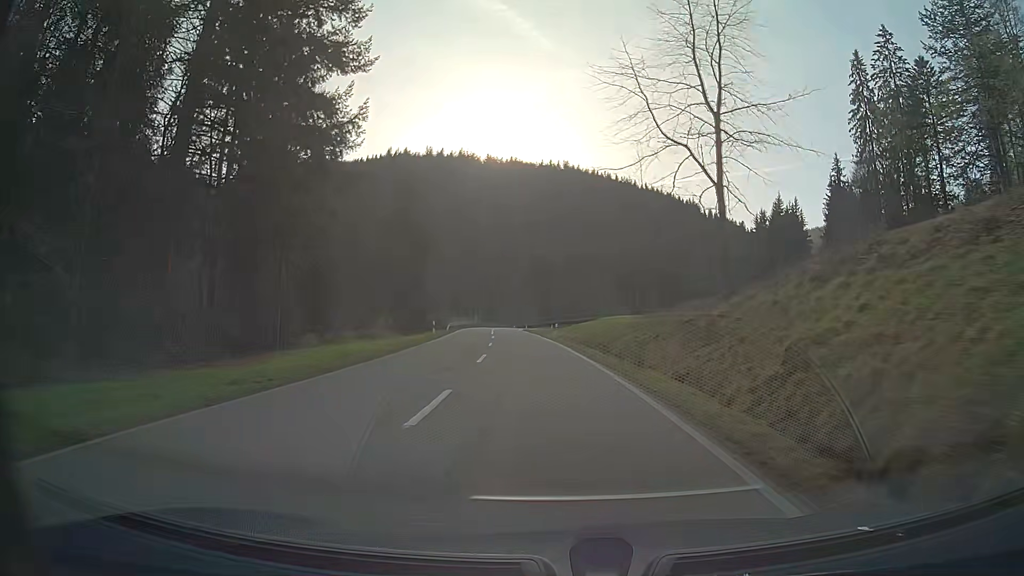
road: secondary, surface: asphalt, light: Day
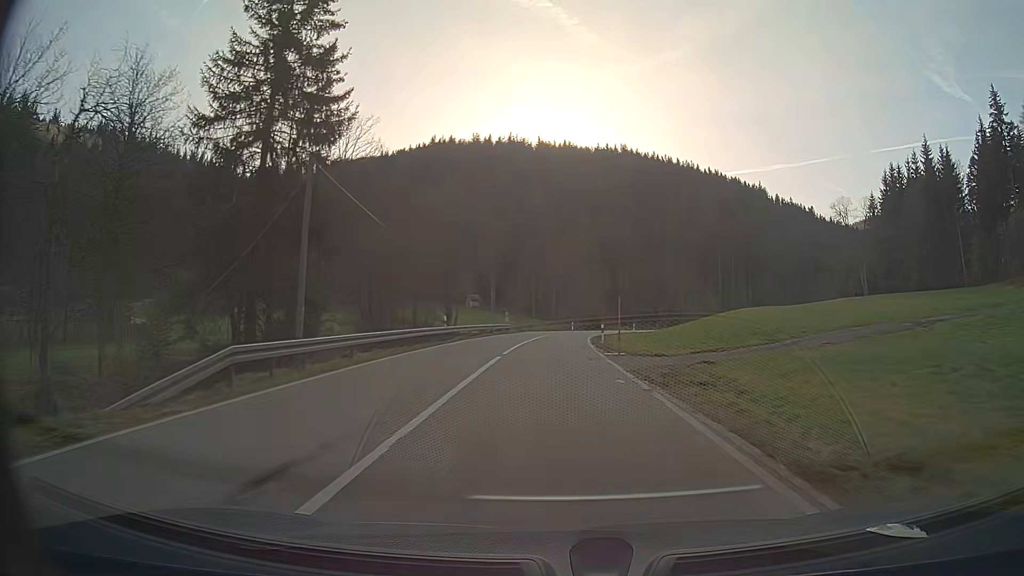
(-2.4, +52.1) m; -4°
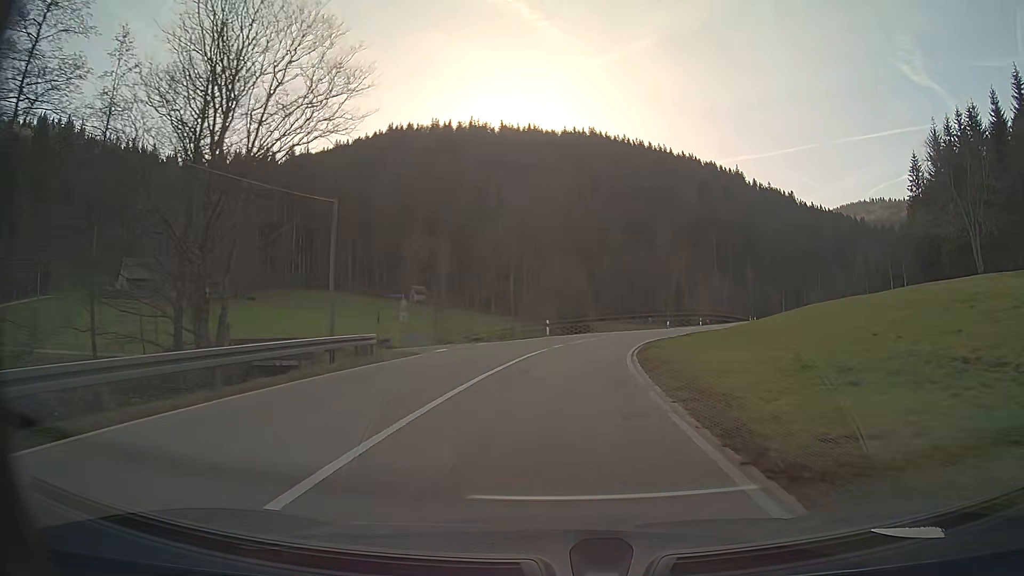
(+0.8, +40.4) m; +4°
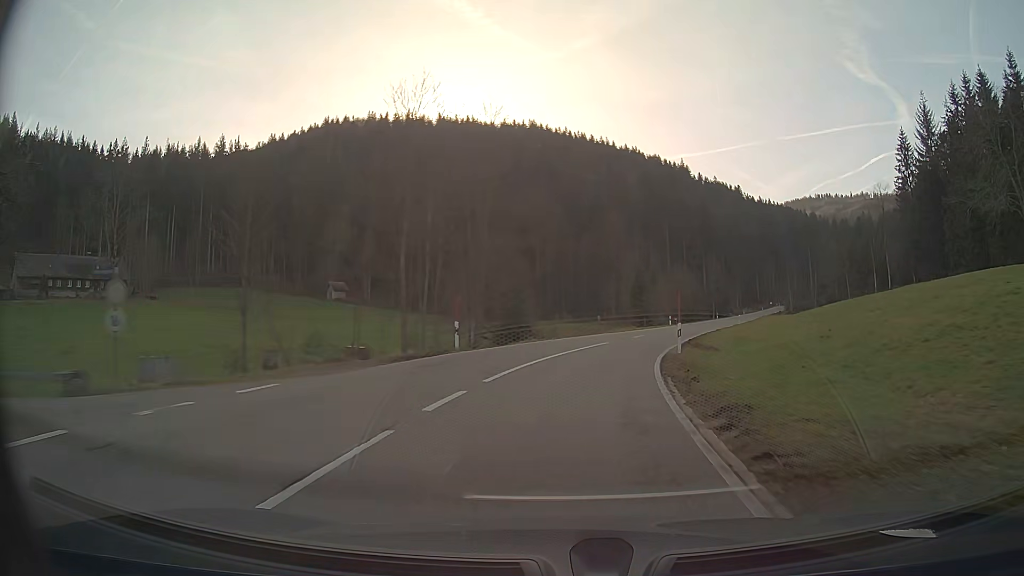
(+0.9, +19.7) m; +6°
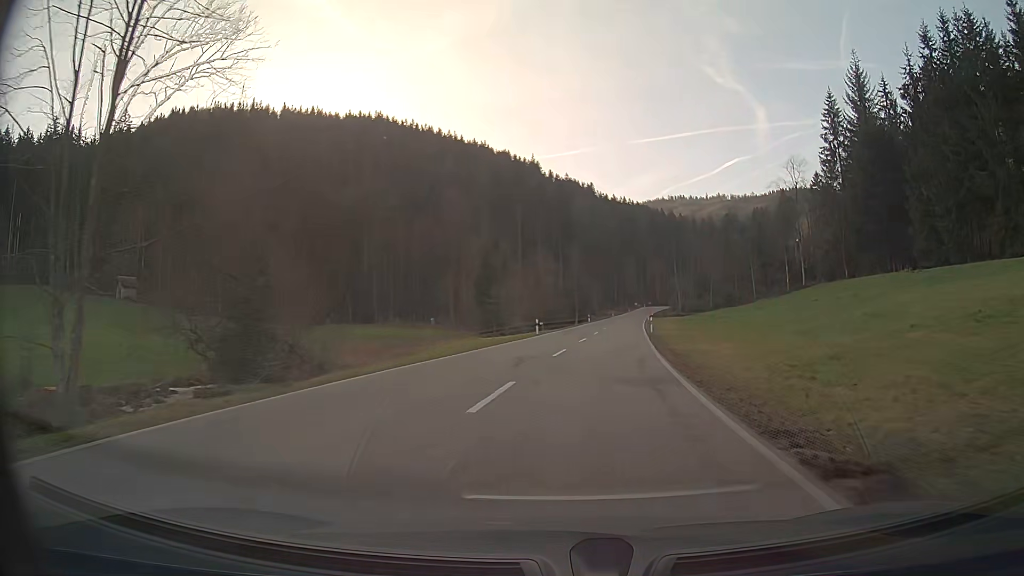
(+3.3, +29.3) m; +12°
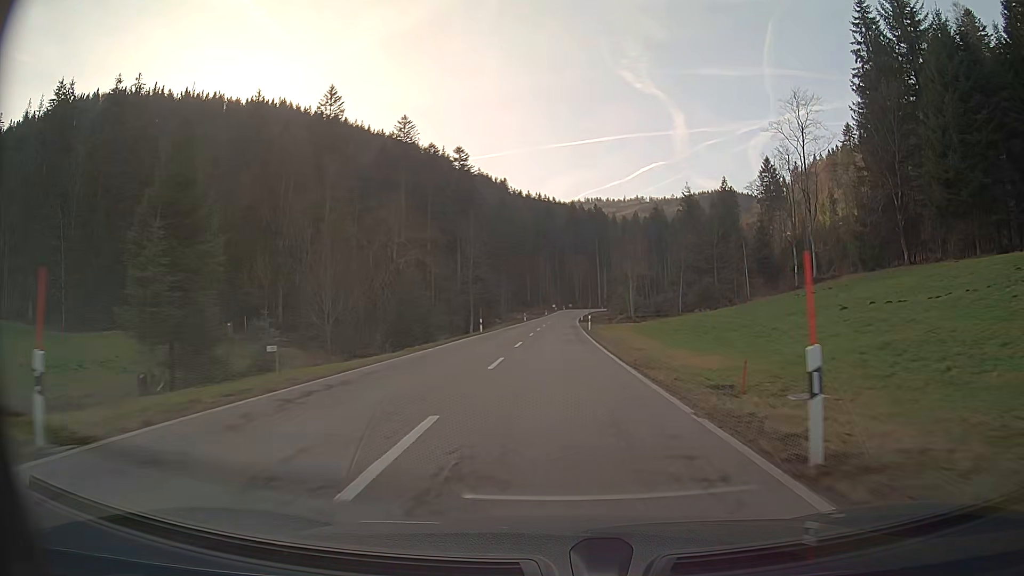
(+3.0, +40.8) m; +6°
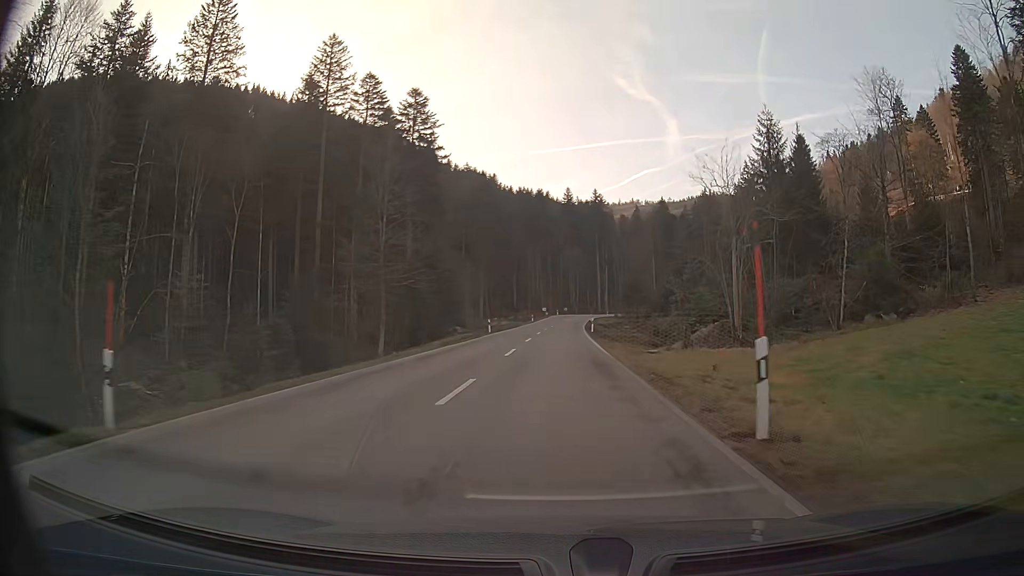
(+0.3, +42.4) m; +1°
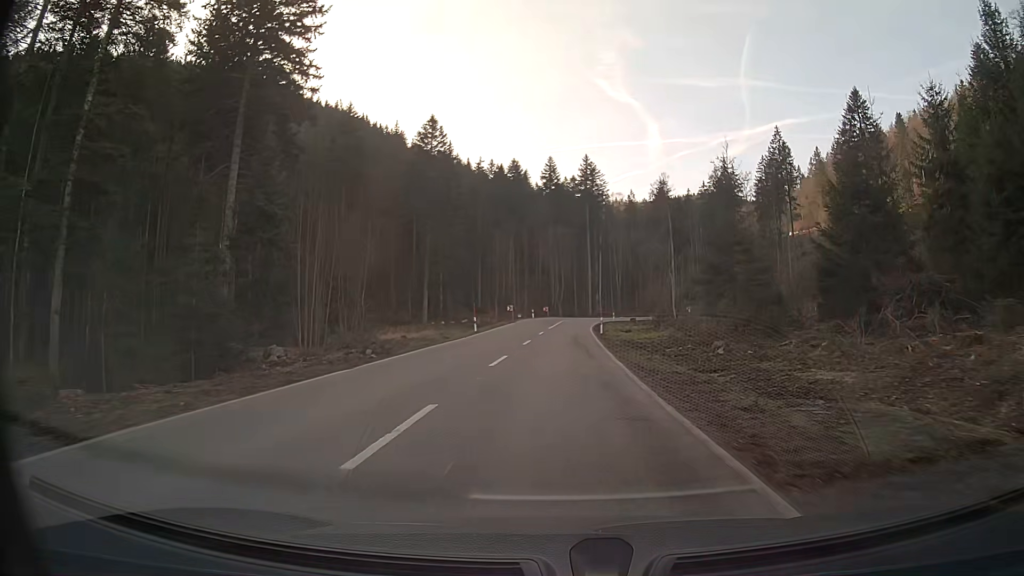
(+0.8, +52.8) m; +2°
